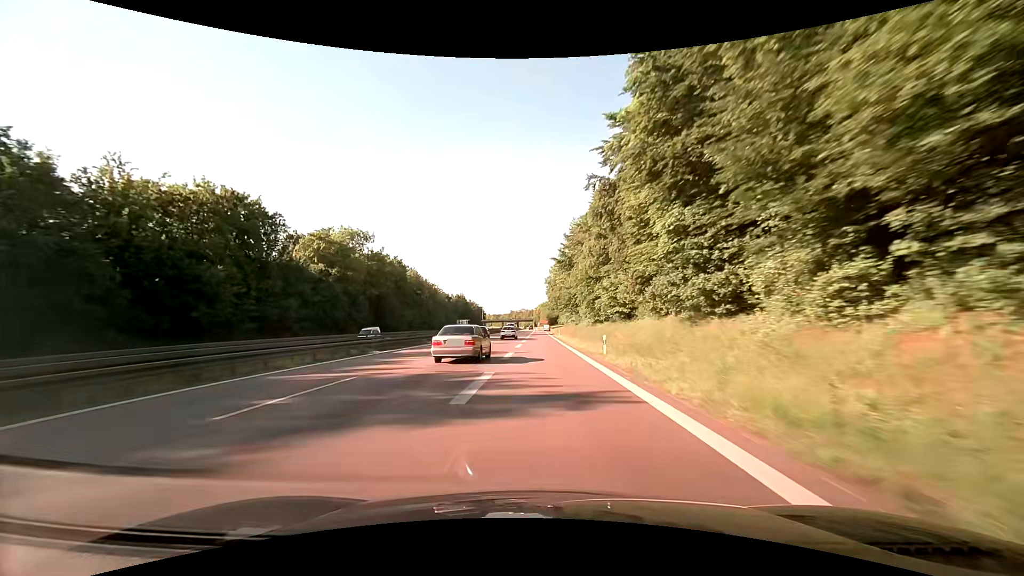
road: trunk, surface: asphalt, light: Day
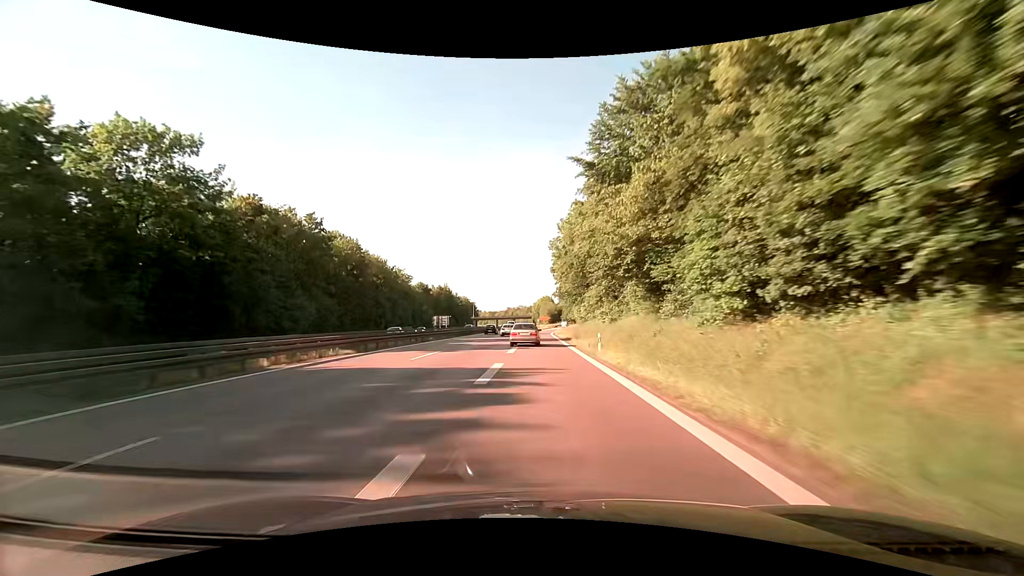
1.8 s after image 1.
(-0.1, +45.4) m; 0°
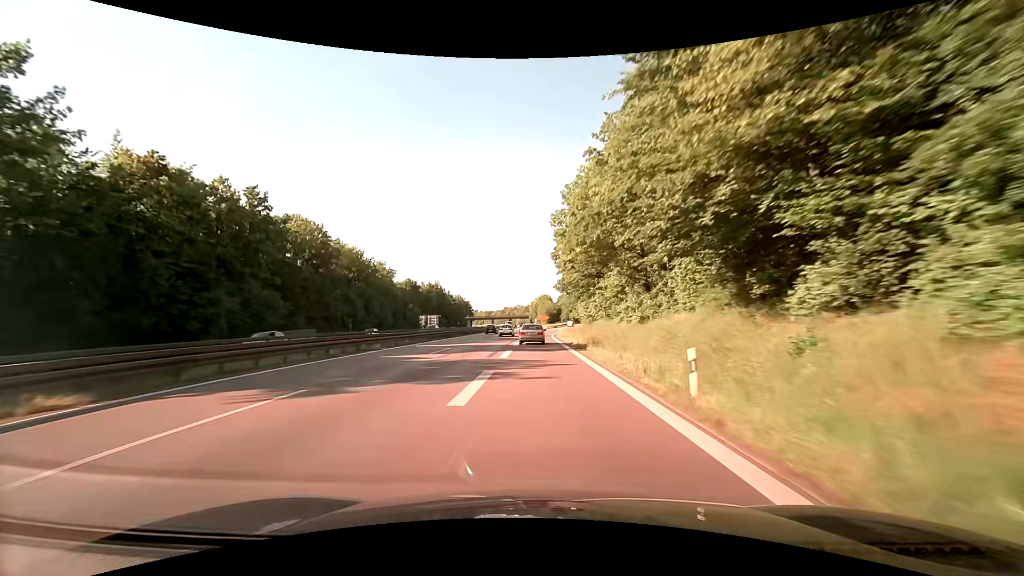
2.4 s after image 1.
(0.0, +14.9) m; 0°
(0, +10) (0, +20) (0, +30) (0, +40) (0, +50) (0, +60) (+1, +70) (+1, +80) (+1, +90) (+2, +100) m
